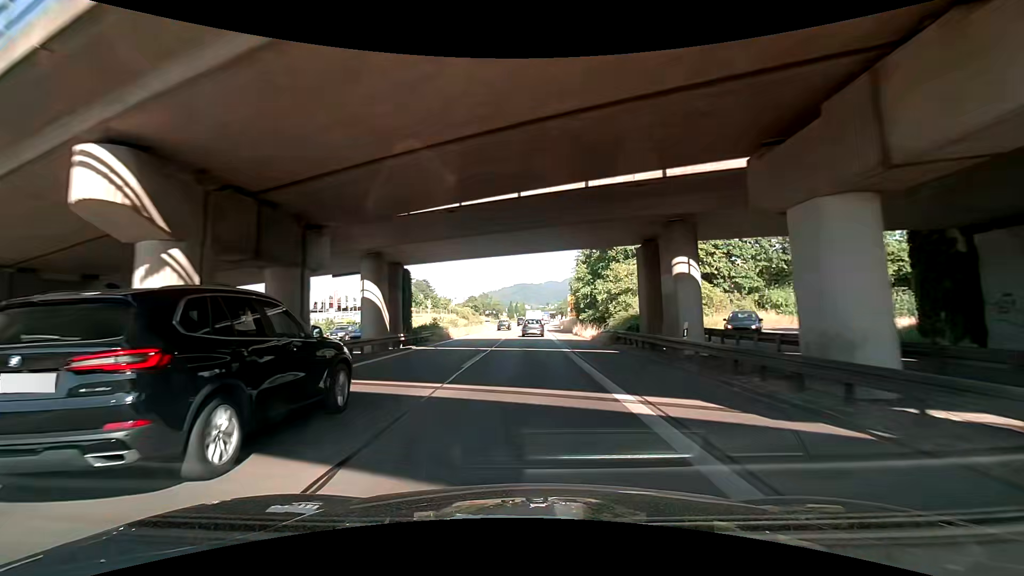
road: trunk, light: Day
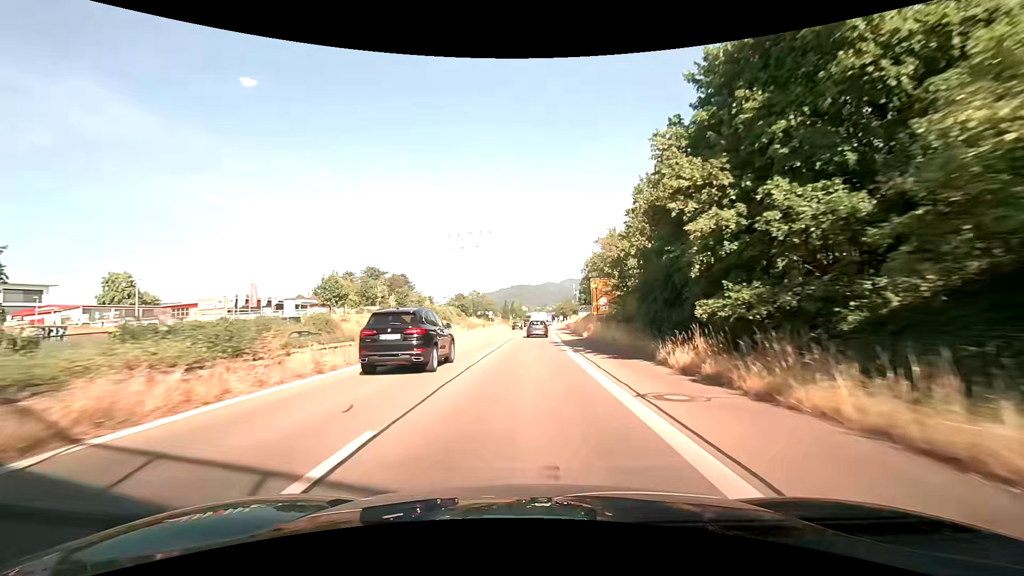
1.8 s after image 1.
(0.0, +32.6) m; -1°
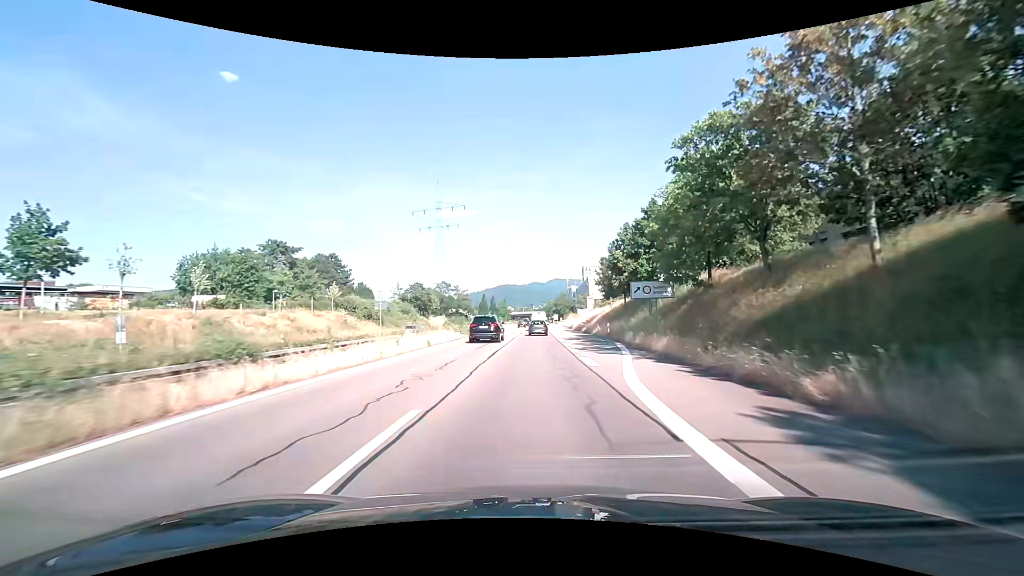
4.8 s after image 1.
(+1.1, +52.4) m; +2°
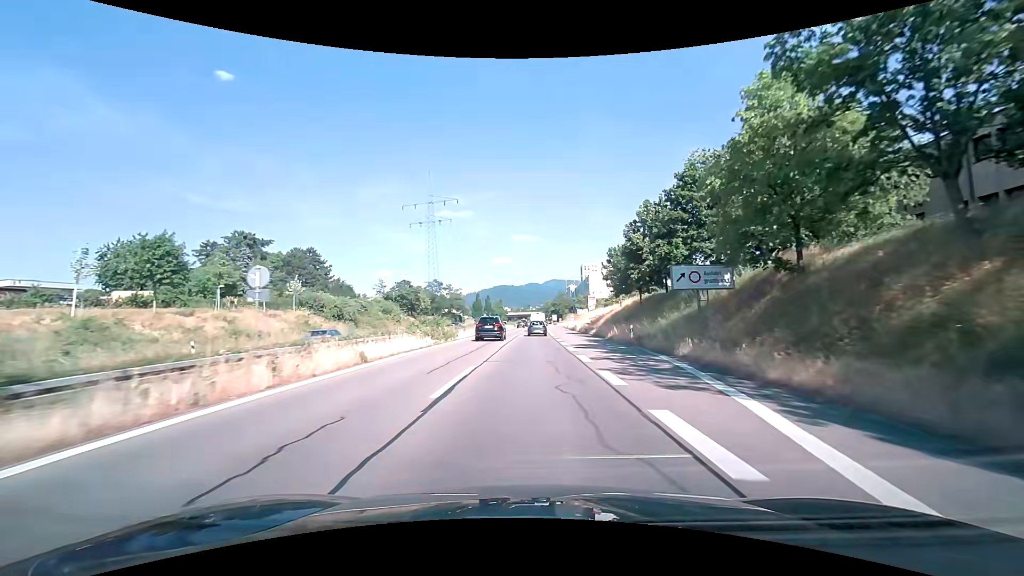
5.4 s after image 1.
(0.0, +10.7) m; 0°
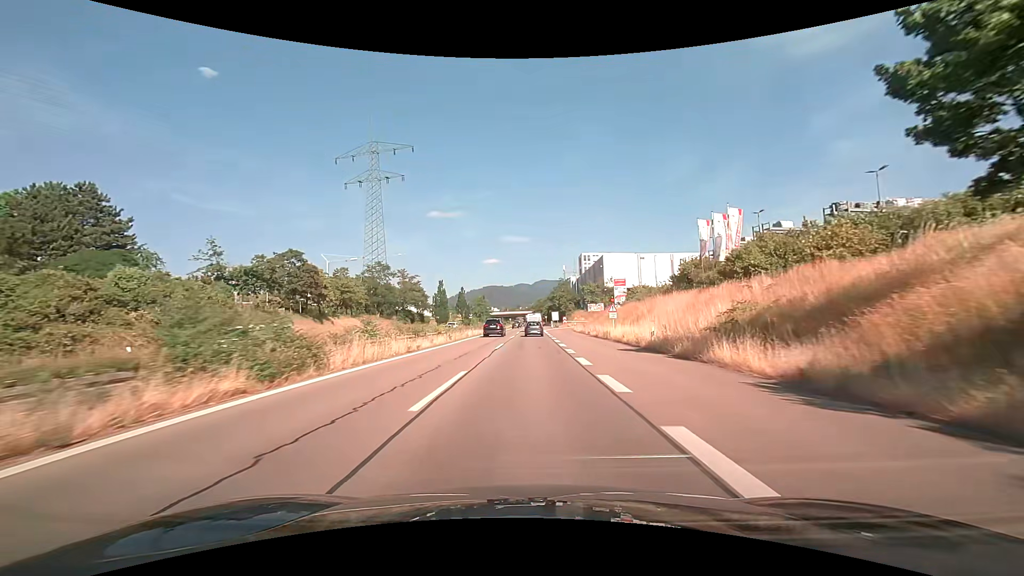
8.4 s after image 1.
(+0.8, +55.3) m; +1°
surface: asphalt
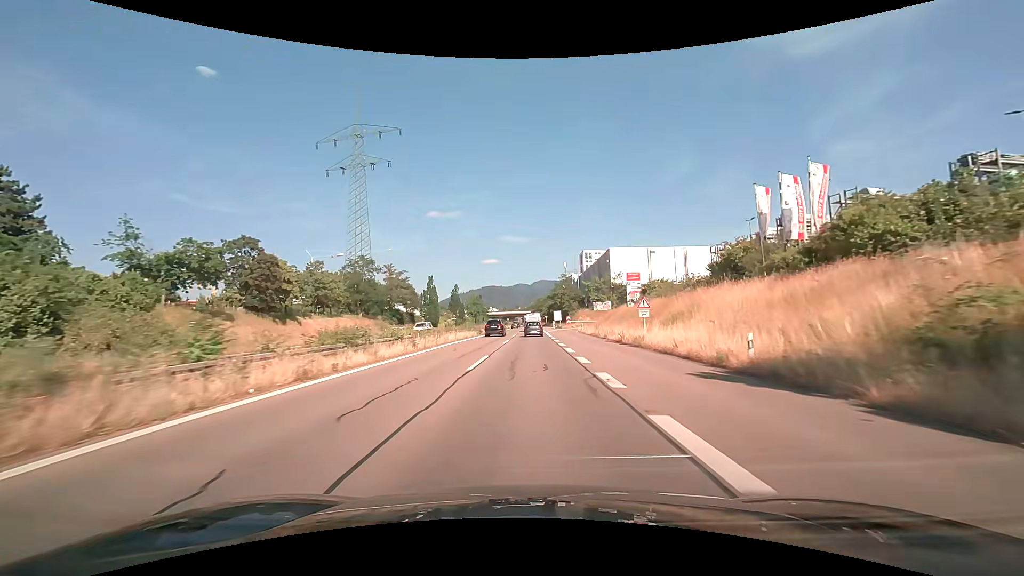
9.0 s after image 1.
(0.0, +11.3) m; 0°
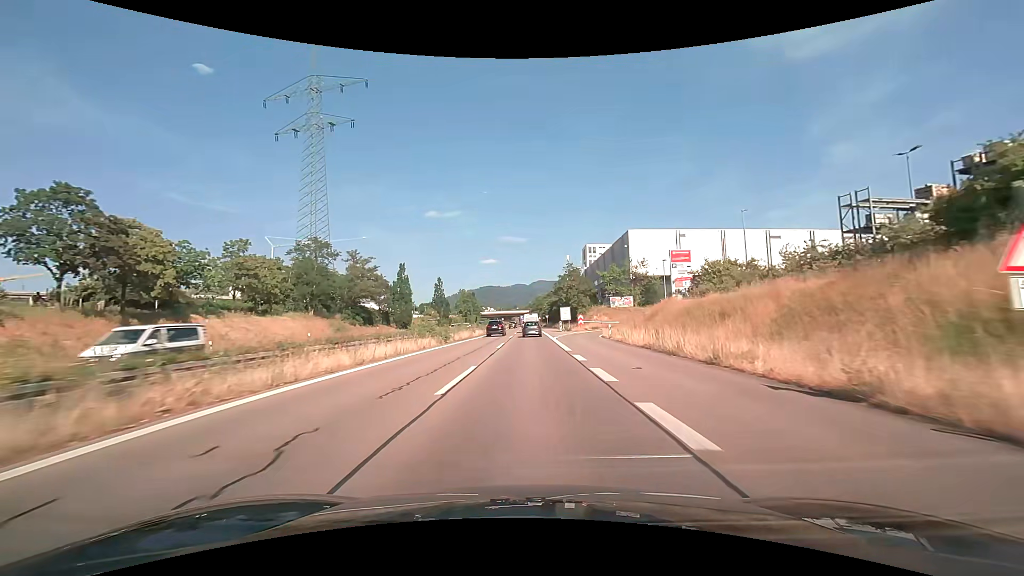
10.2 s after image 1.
(+0.1, +22.9) m; 0°
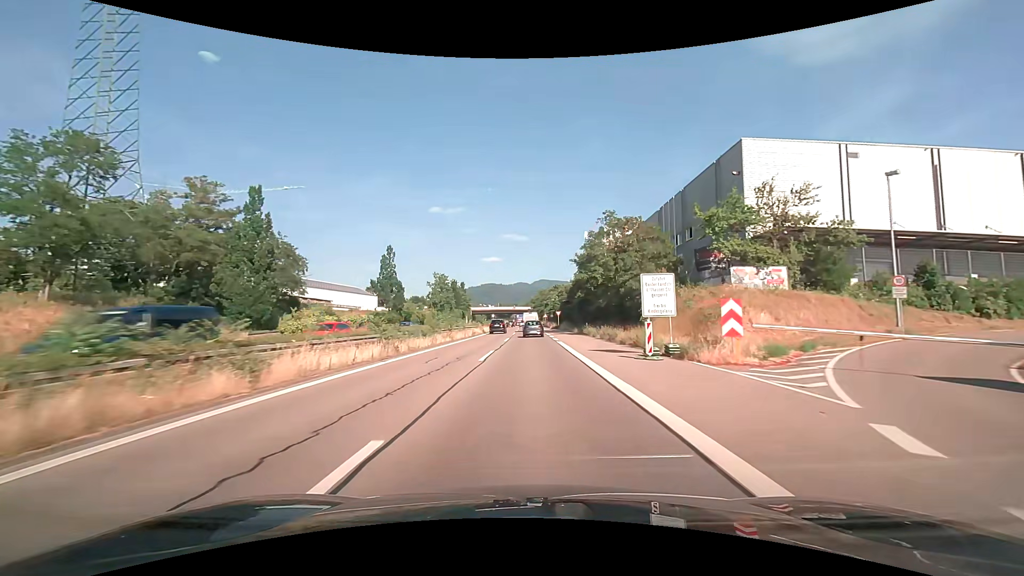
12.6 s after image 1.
(0.0, +45.8) m; 0°
(0, +10) (0, +20) (0, +30) (0, +40) (0, +50) (0, +60) (0, +70) (-1, +80) (-1, +90) (-1, +100) m
